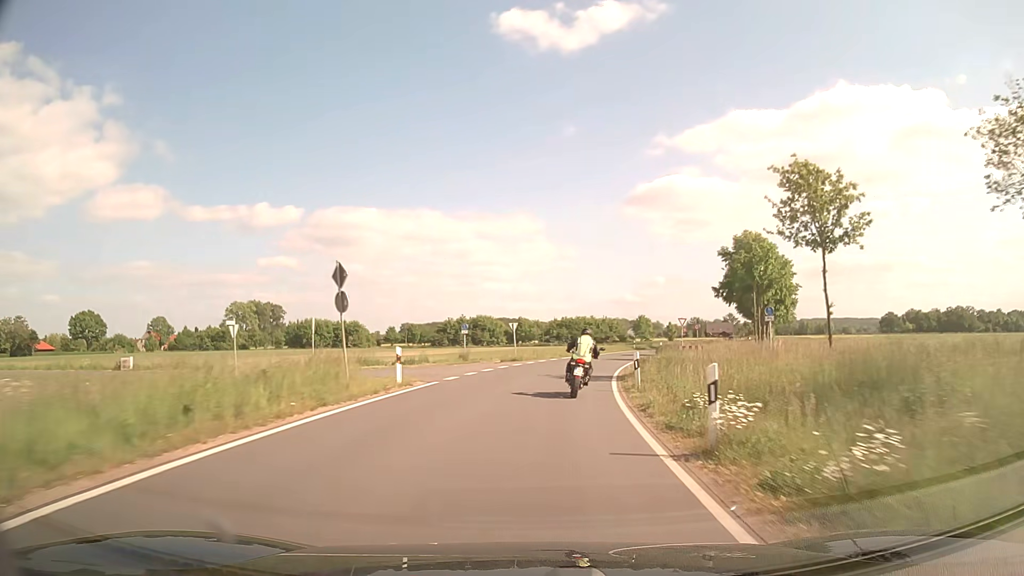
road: secondary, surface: asphalt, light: Day
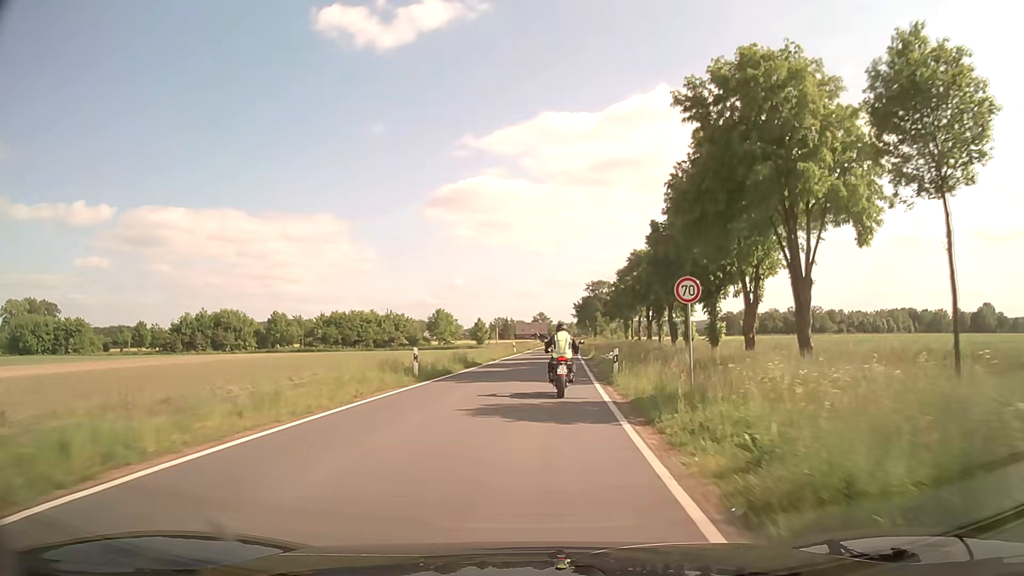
(+8.4, +52.3) m; +17°
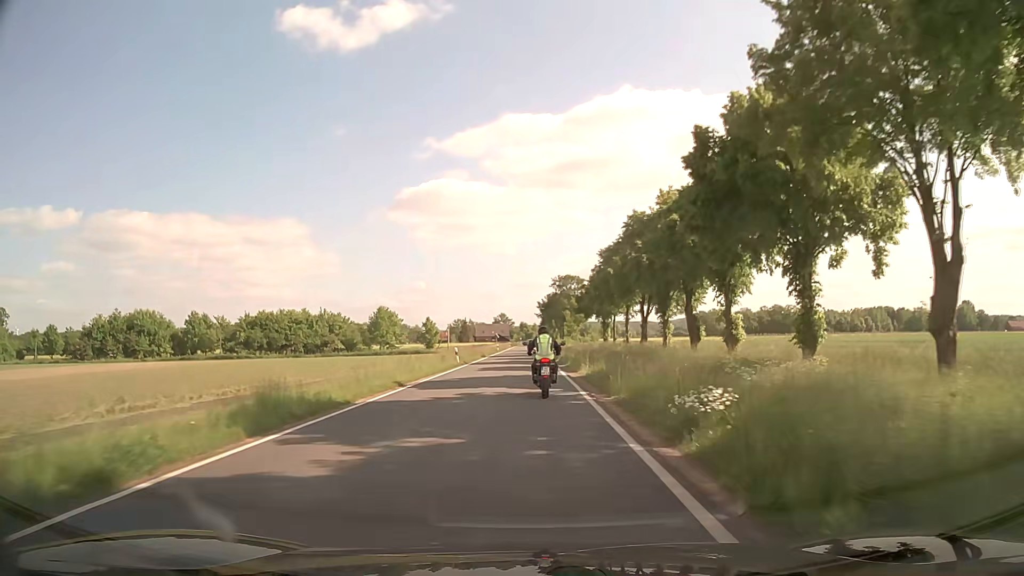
(+0.7, +21.3) m; +3°
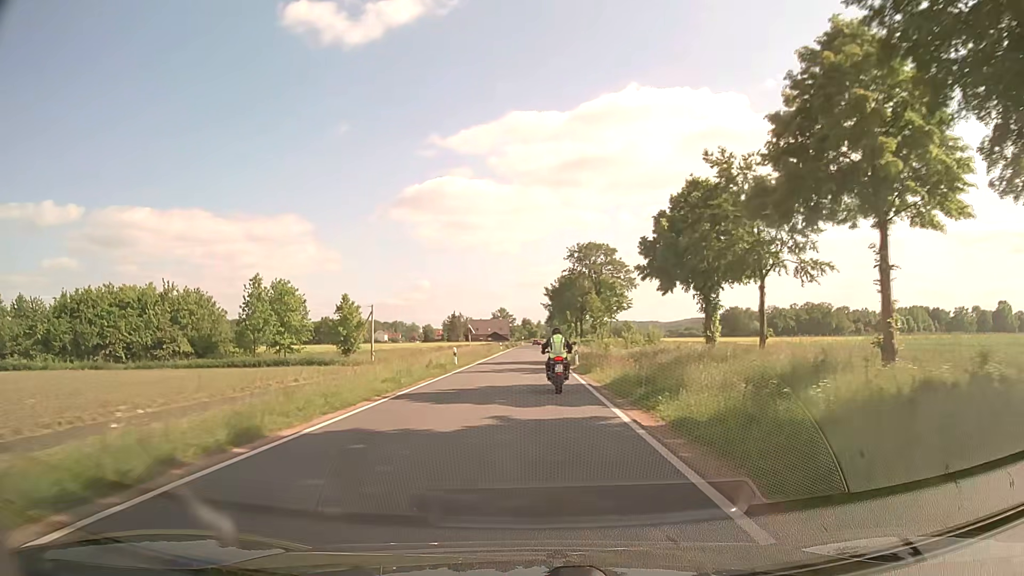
(0.0, +54.7) m; 0°
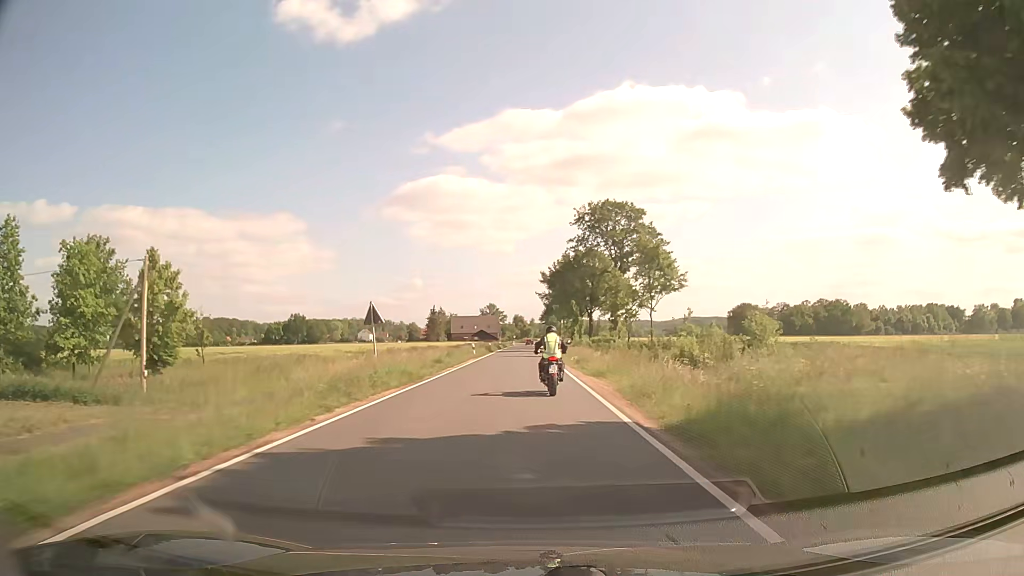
(+0.3, +33.0) m; +1°
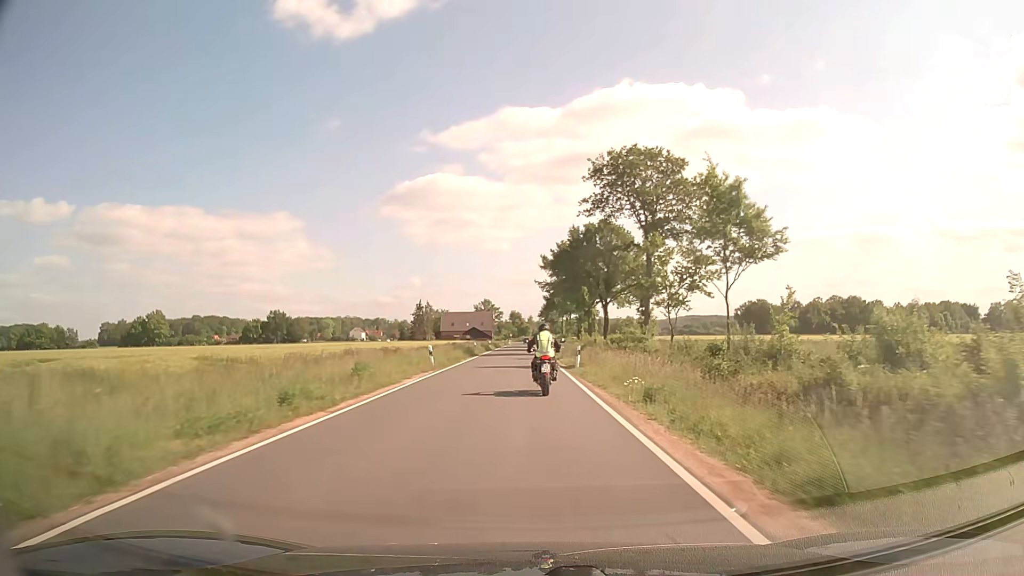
(0.0, +21.7) m; 0°
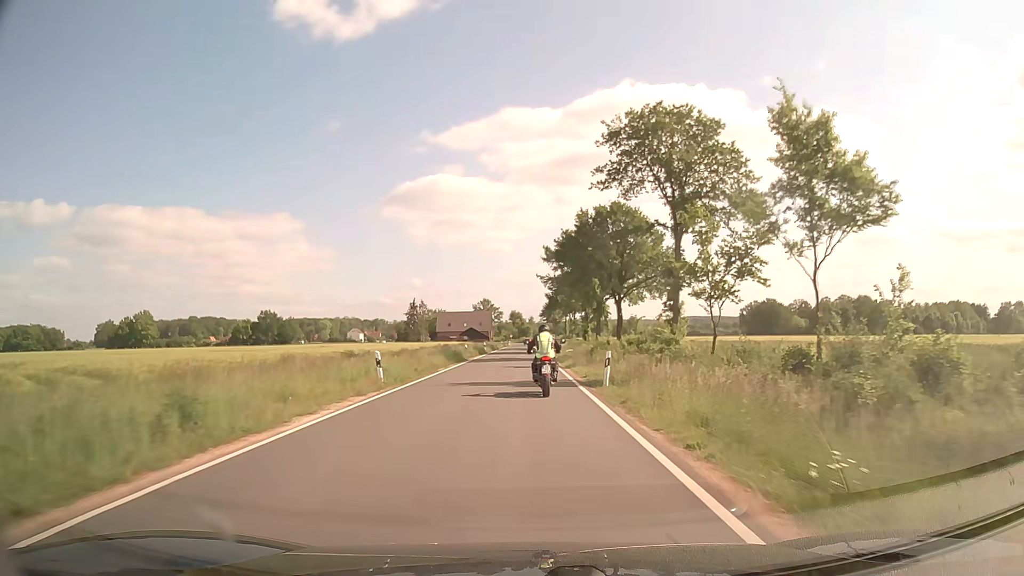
(0.0, +10.7) m; 0°
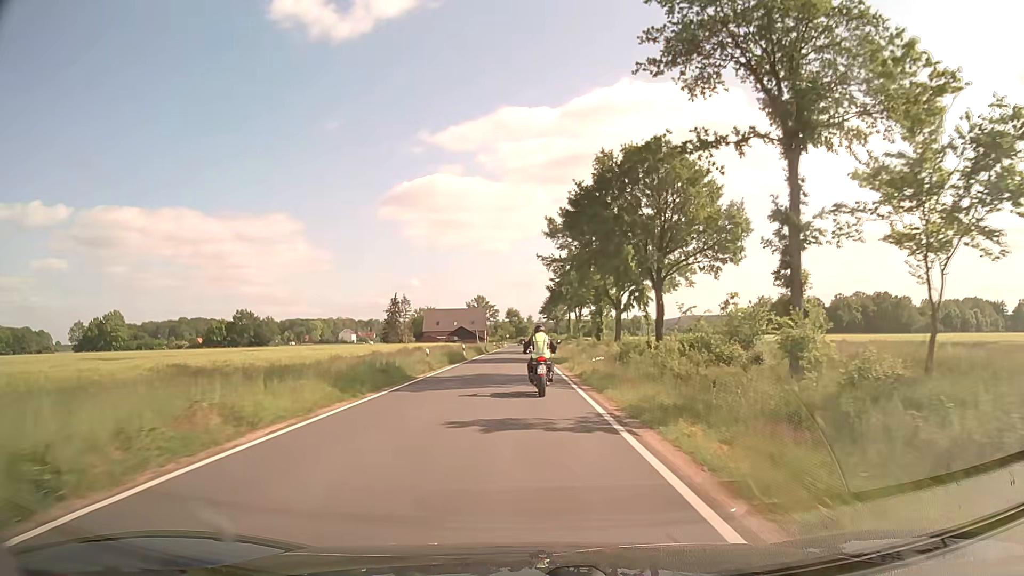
(0.0, +21.2) m; 0°
(0, +10) (0, +20) (0, +30) (0, +40) (0, +50) (0, +60) (0, +70) (0, +80) (0, +90) (0, +100) m
